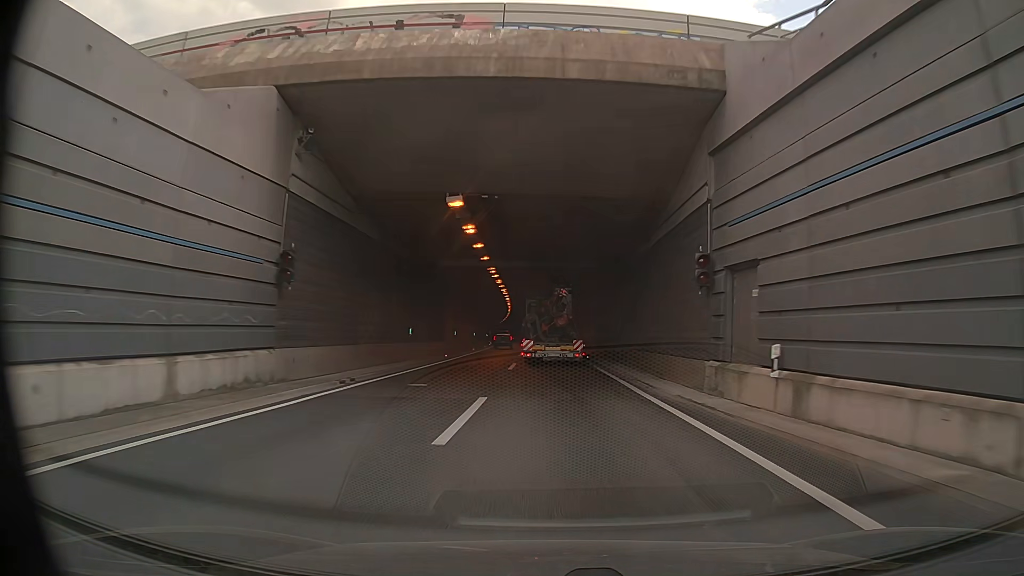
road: motorway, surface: asphalt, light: Day
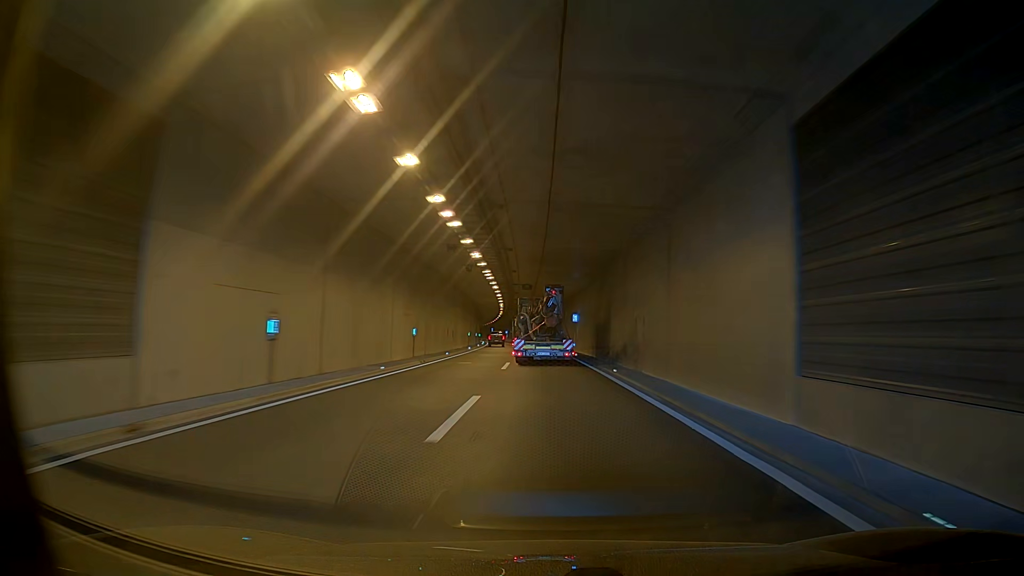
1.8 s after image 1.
(-0.3, +36.4) m; -1°
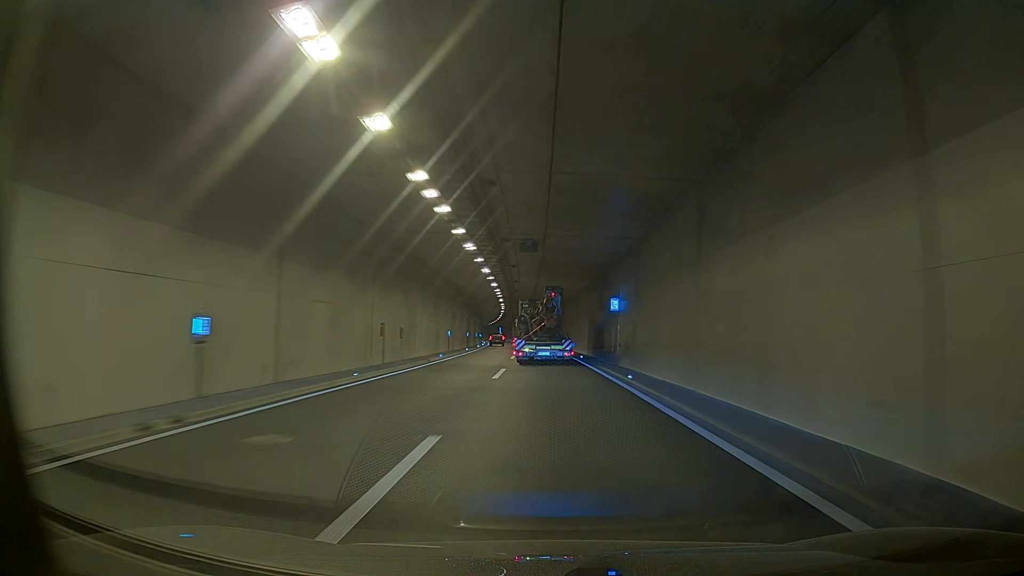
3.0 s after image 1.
(0.0, +23.9) m; 0°
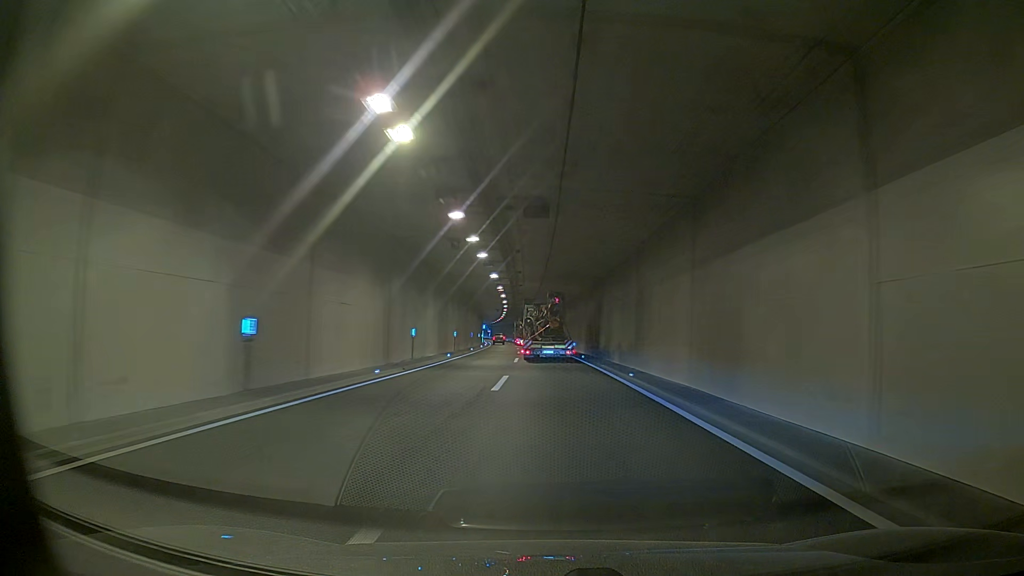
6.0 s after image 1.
(+1.1, +58.9) m; +1°
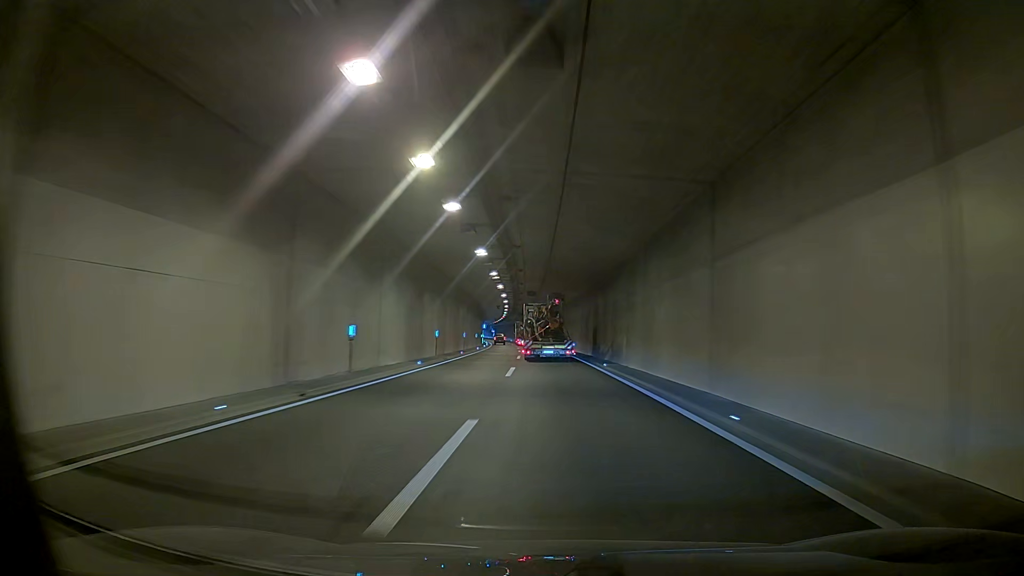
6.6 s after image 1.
(0.0, +11.9) m; 0°
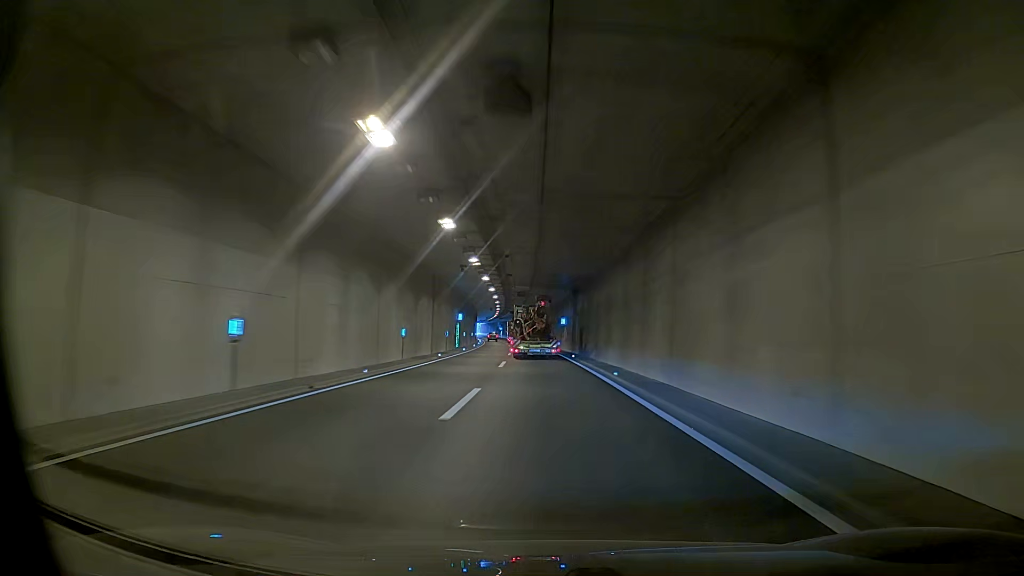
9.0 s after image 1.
(0.0, +48.5) m; 0°
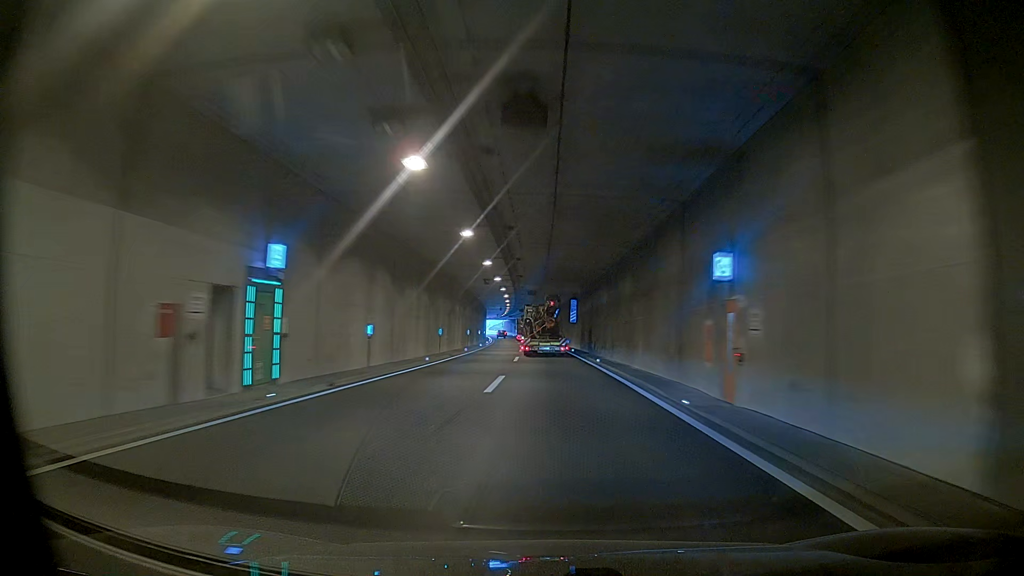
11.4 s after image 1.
(0.0, +49.9) m; 0°
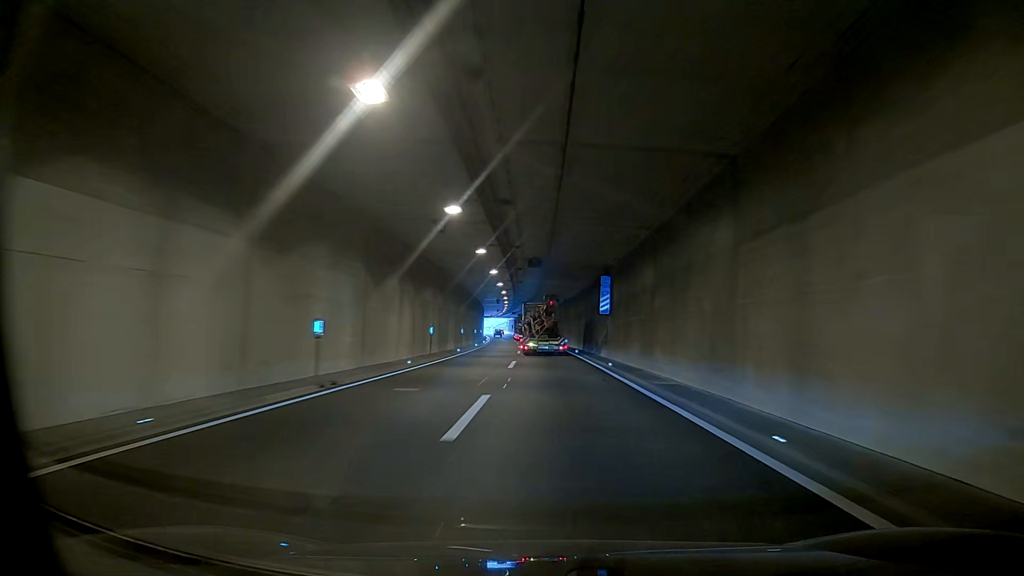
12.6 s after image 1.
(0.0, +25.3) m; 0°
